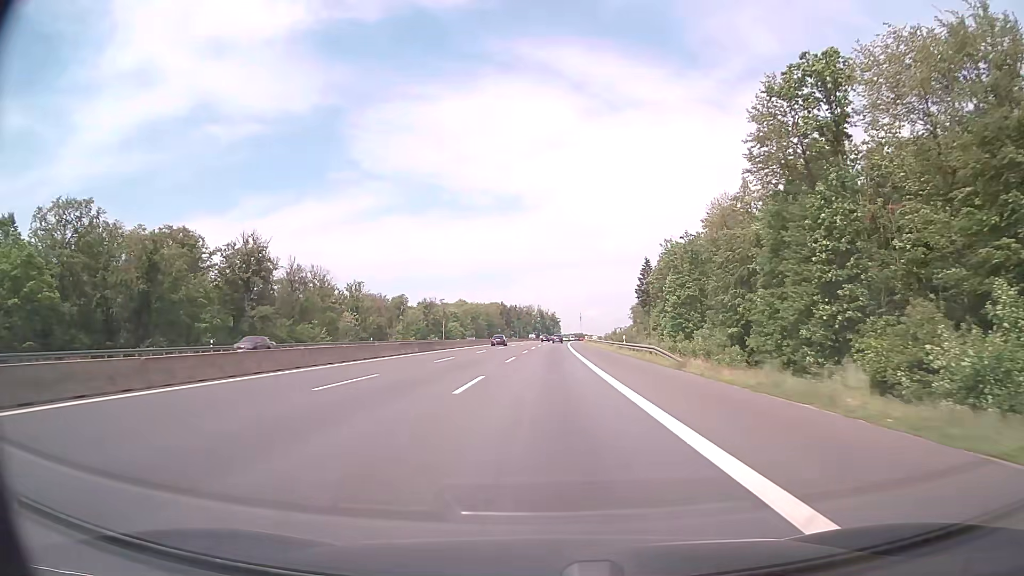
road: motorway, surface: asphalt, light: Day
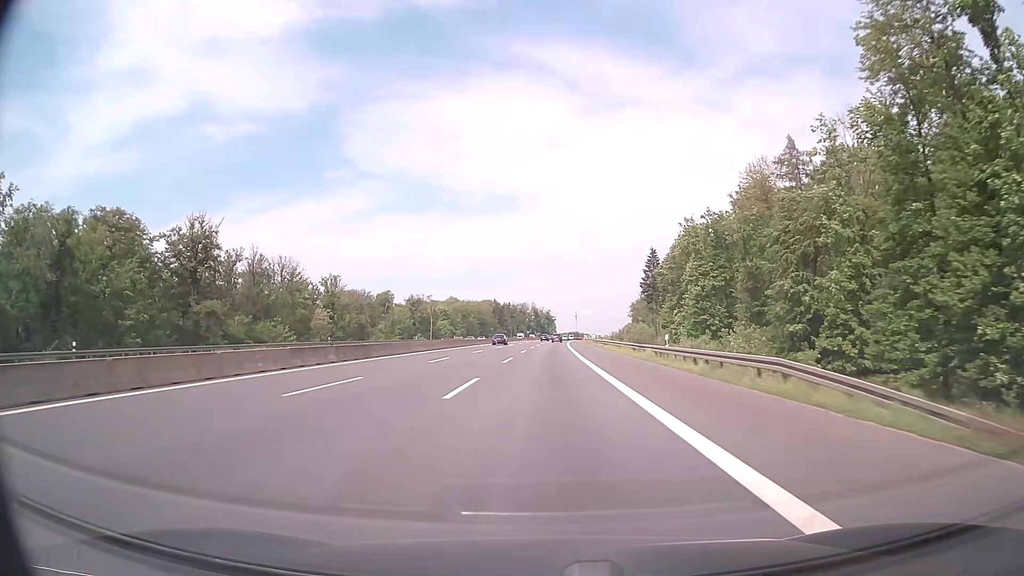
(+0.1, +19.6) m; +1°
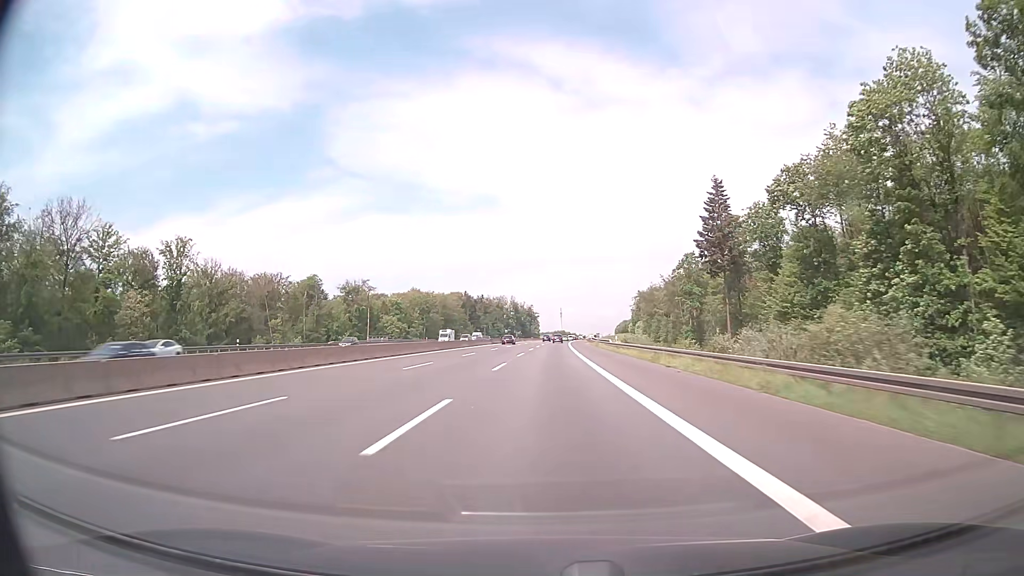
(+0.9, +78.3) m; +2°
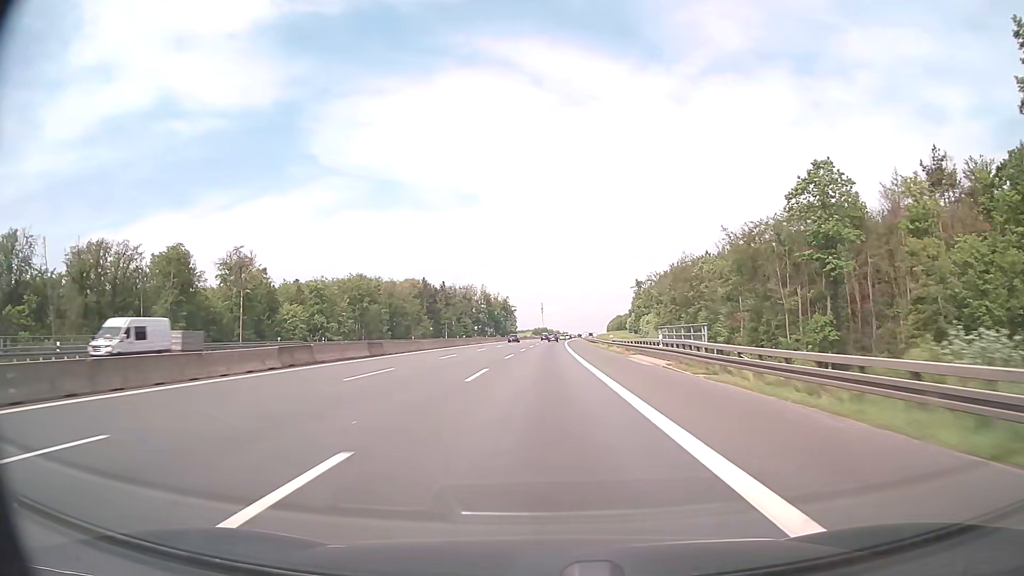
(+1.1, +78.1) m; +2°
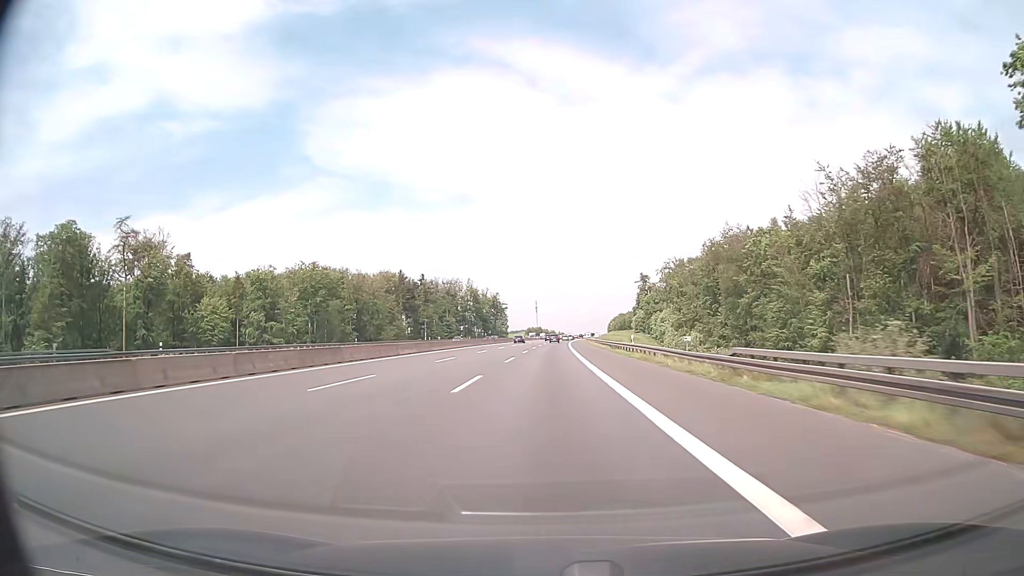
(+0.2, +39.1) m; 0°
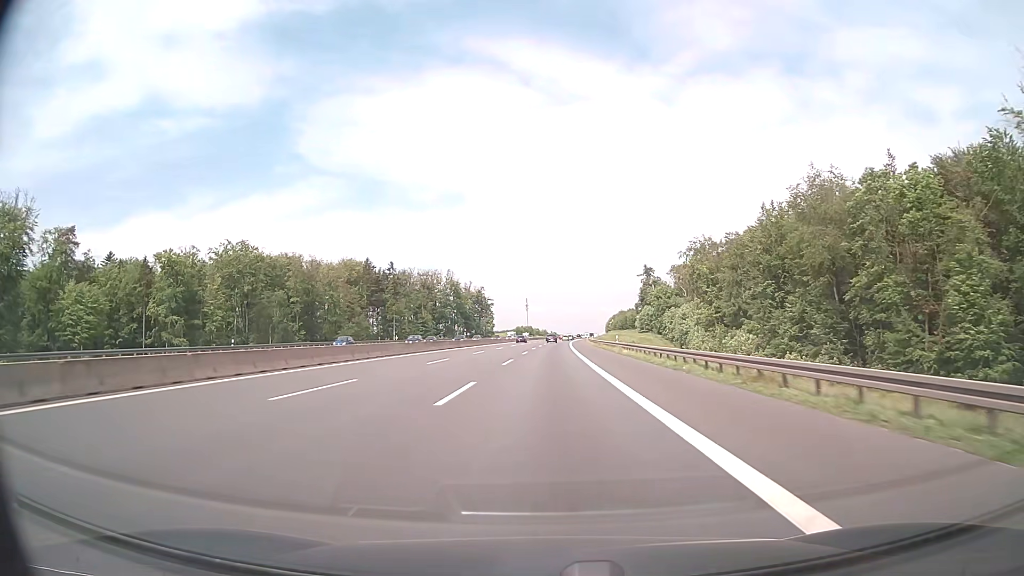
(+0.3, +39.2) m; +1°
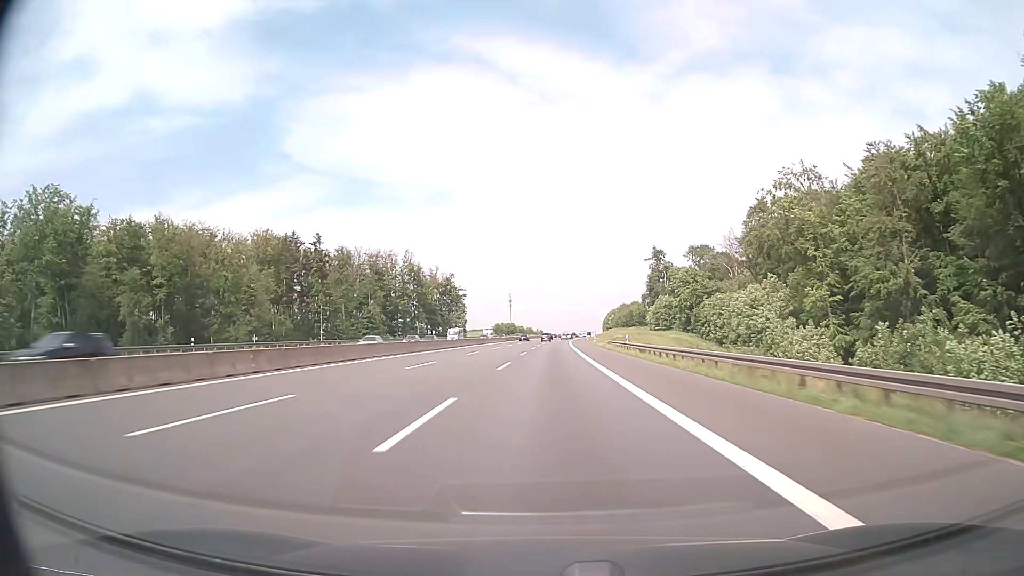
(+0.5, +58.9) m; +1°
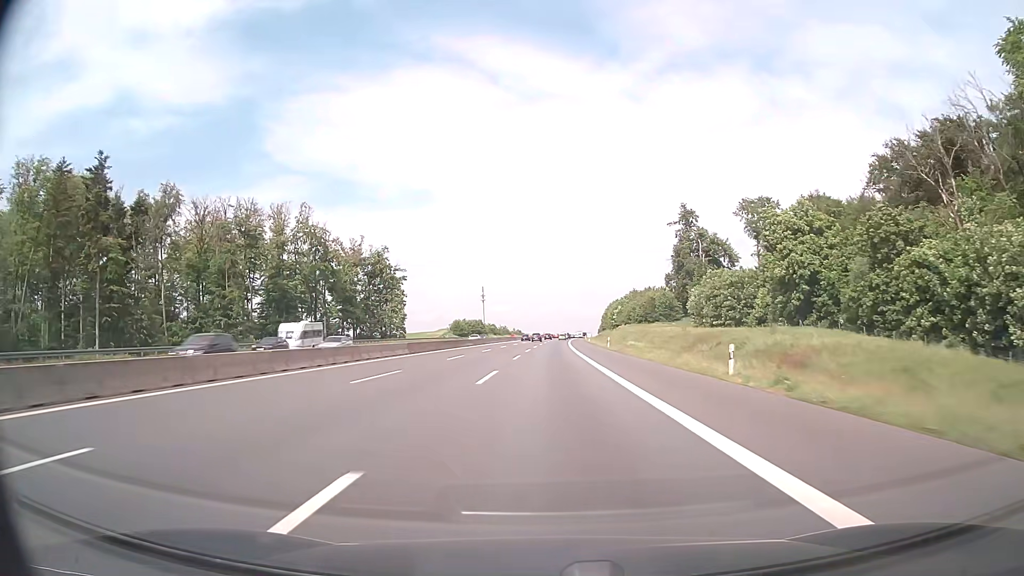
(+1.1, +79.2) m; +2°
(0, +10) (0, +20) (0, +30) (0, +40) (0, +50) (+1, +60) (+1, +70) (+1, +80) (+1, +90) (+2, +100) m
